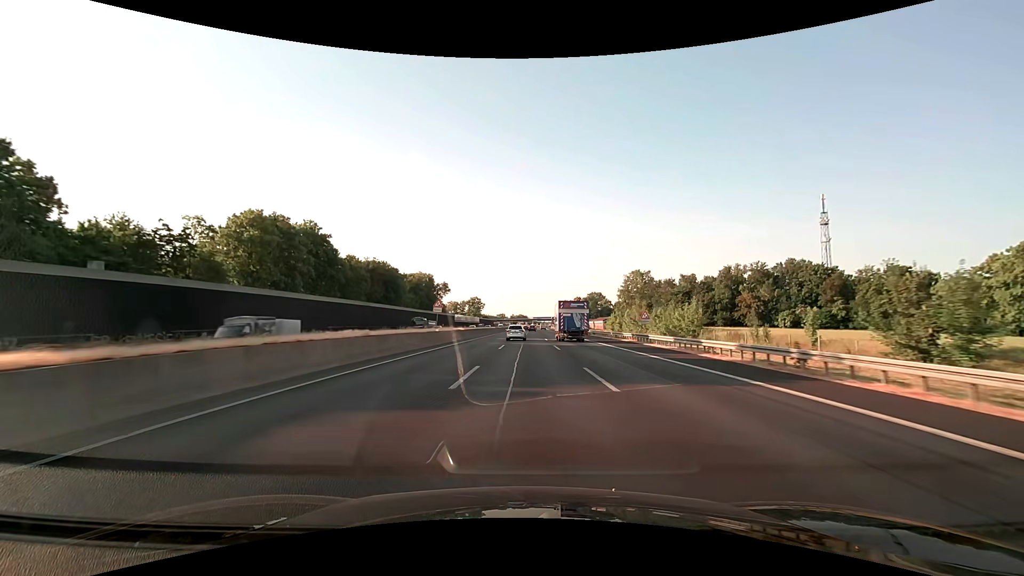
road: motorway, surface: asphalt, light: Day
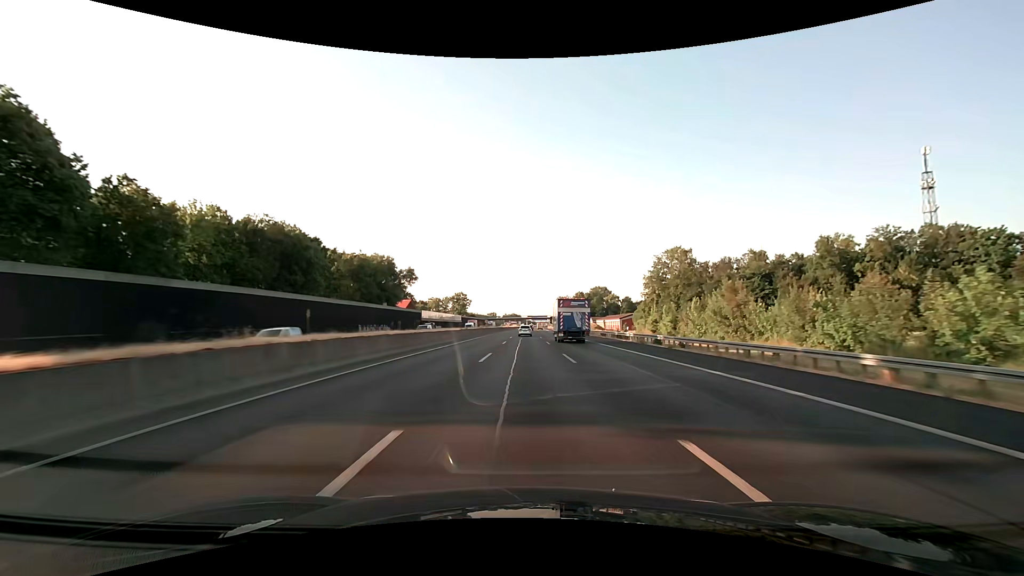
(+0.3, +47.4) m; +1°
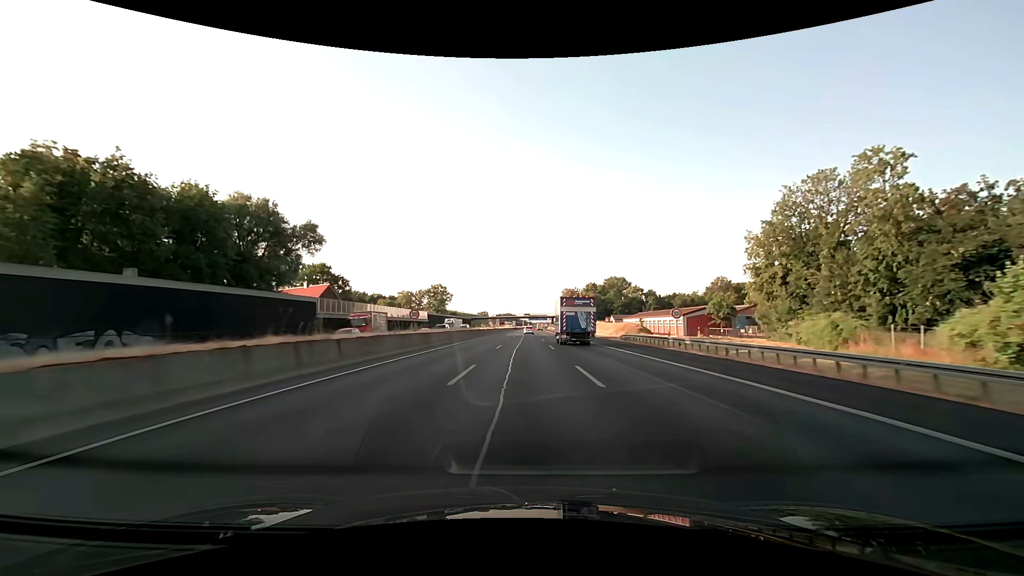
(+0.3, +63.2) m; 0°
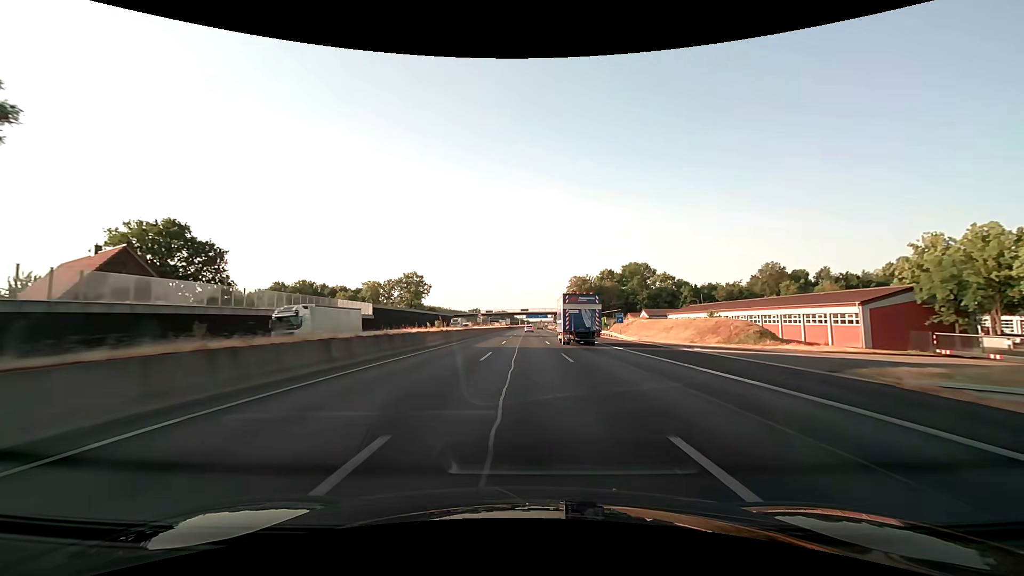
(+0.2, +47.4) m; 0°
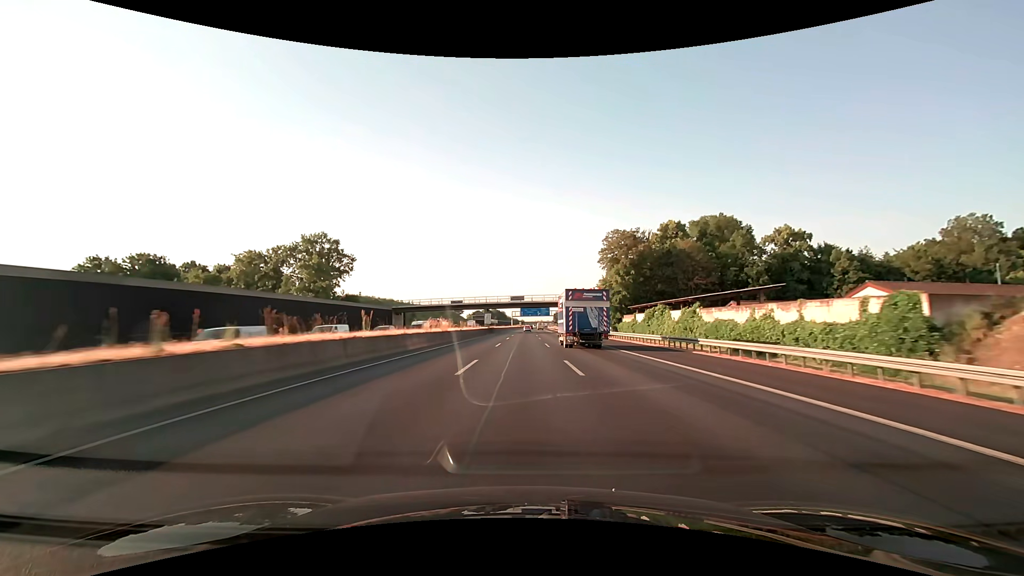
(+0.7, +79.0) m; +1°
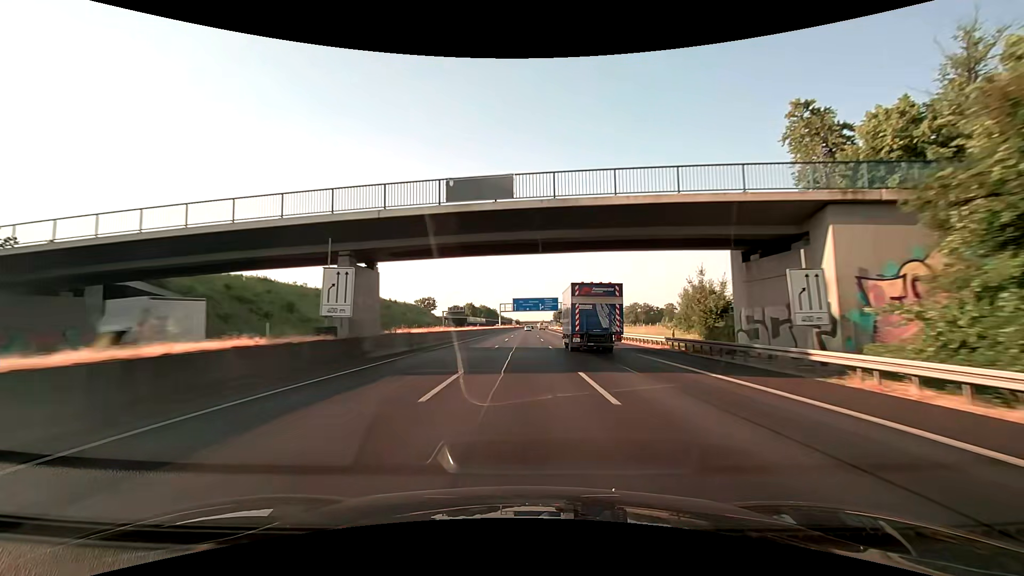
(+0.3, +78.9) m; +1°
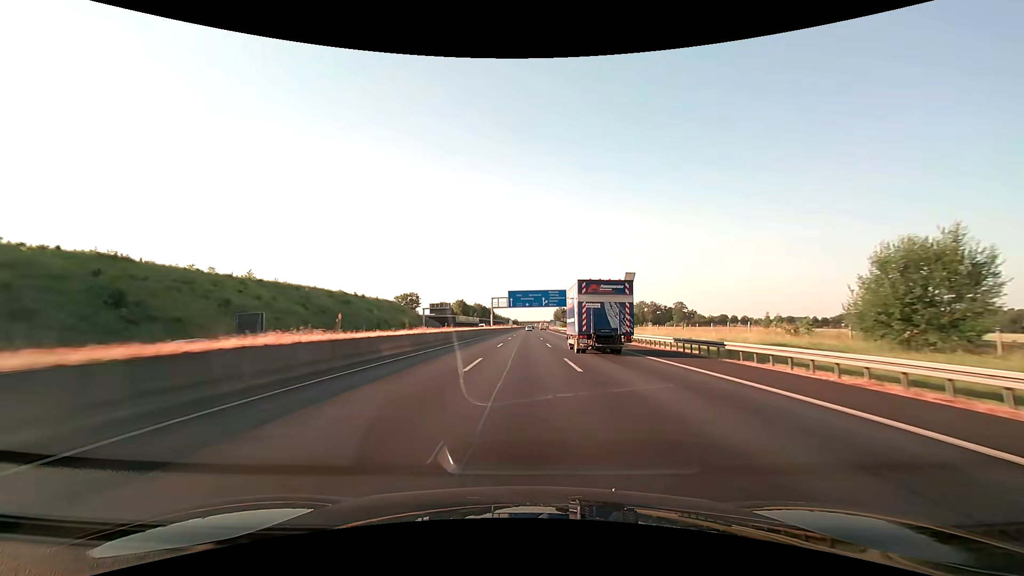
(0.0, +31.6) m; 0°
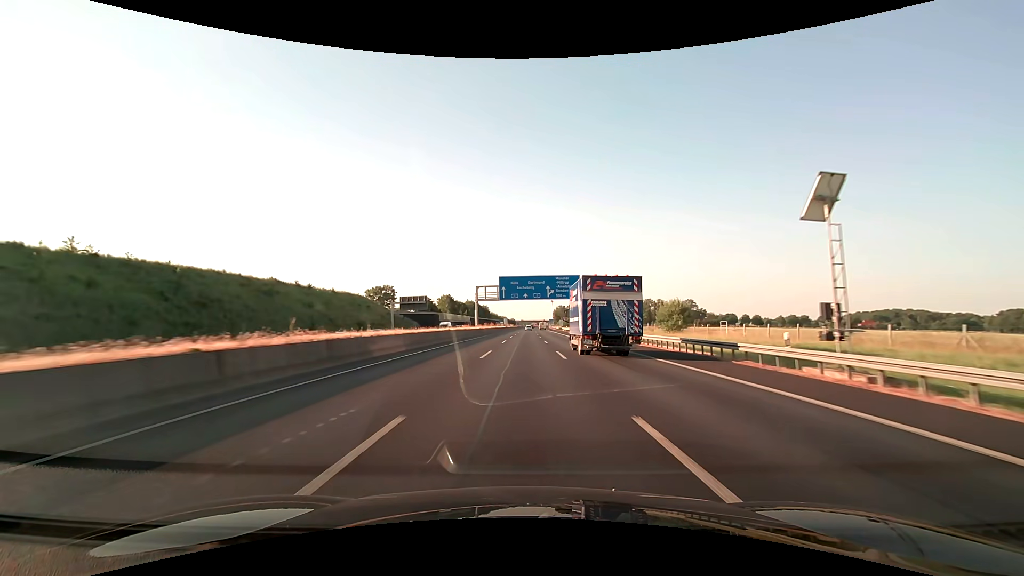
(+0.3, +31.6) m; +1°
(0, +10) (0, +20) (0, +30) (0, +40) (0, +50) (0, +60) (0, +70) (0, +80) (+1, +90) (+1, +100) m
